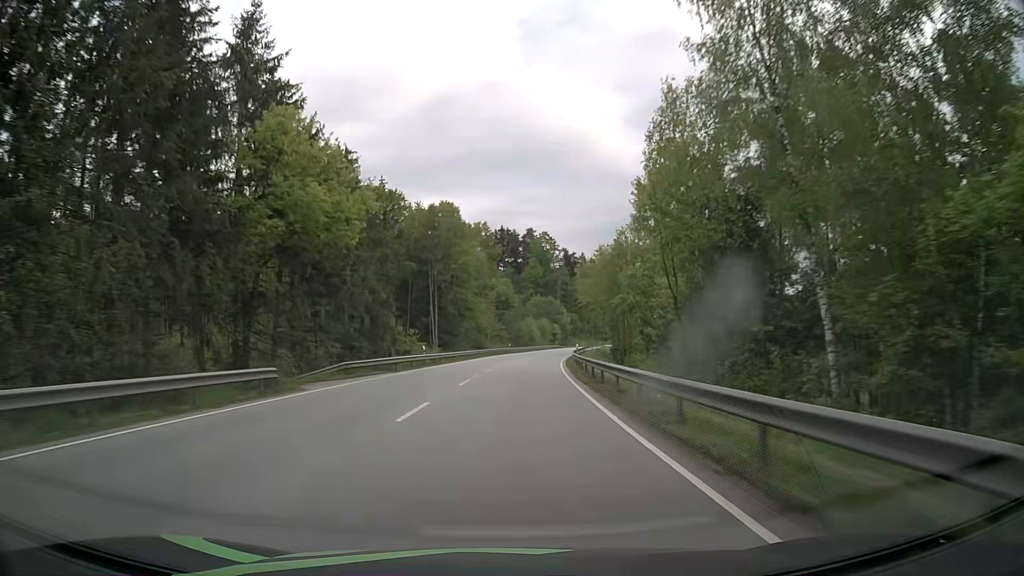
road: primary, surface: asphalt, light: Day
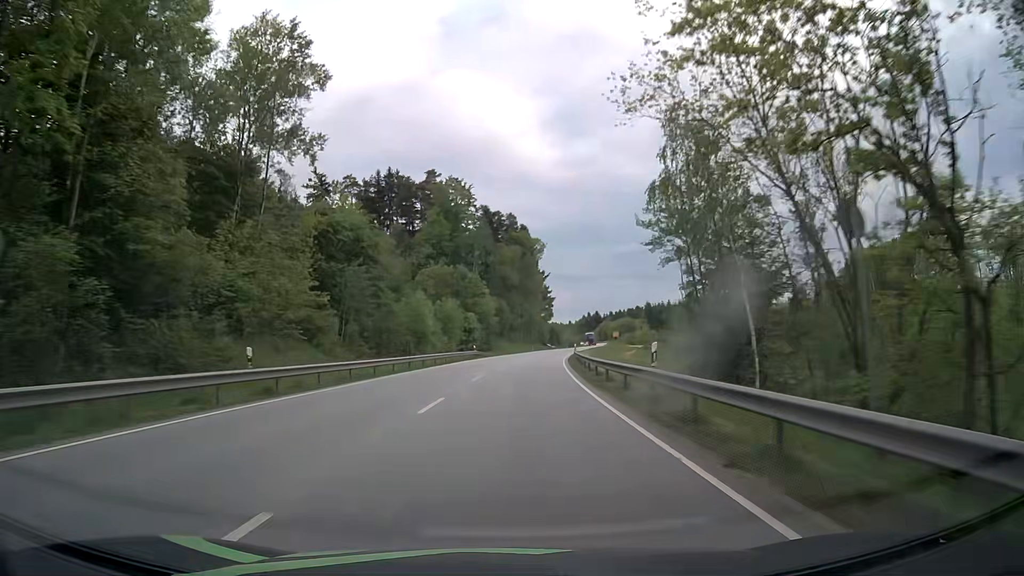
(+4.8, +76.5) m; +7°
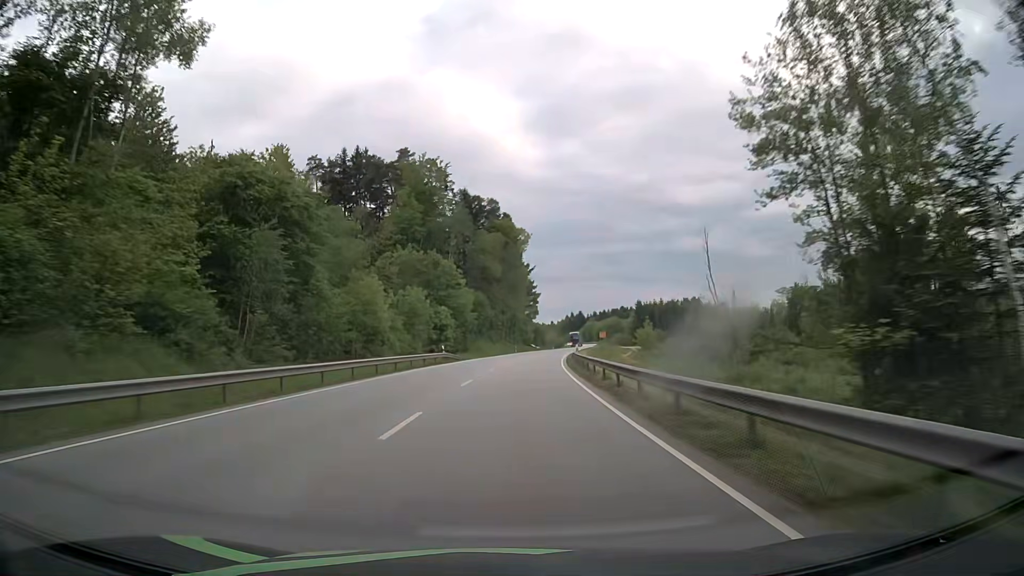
(+0.3, +15.5) m; +2°
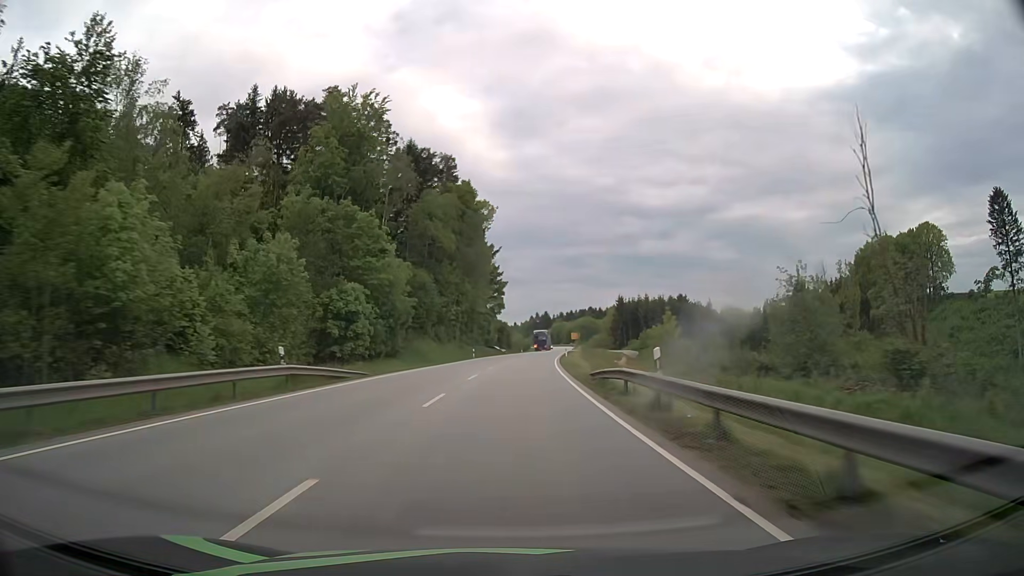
(+0.9, +31.1) m; +3°
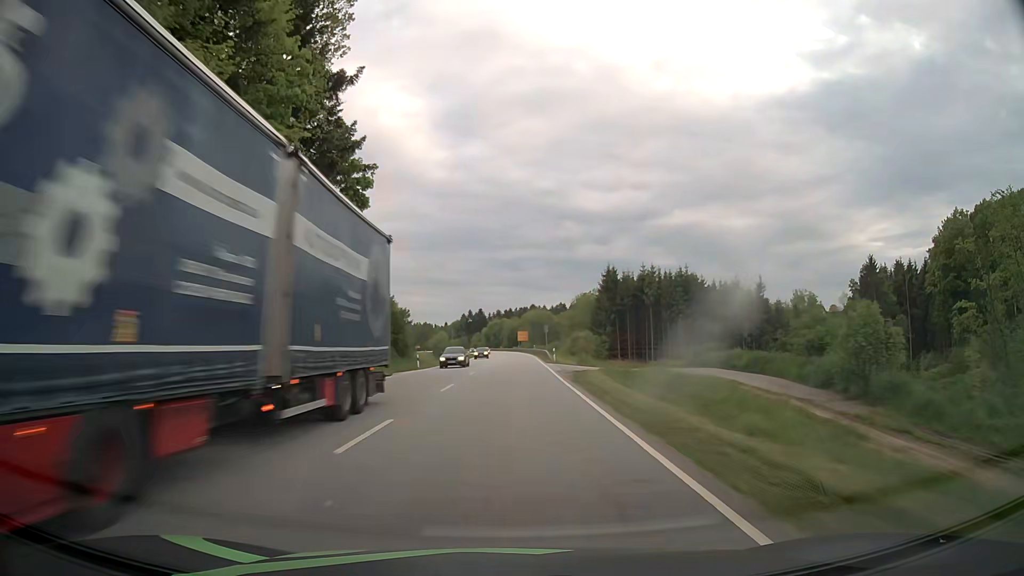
(+4.5, +78.3) m; +6°
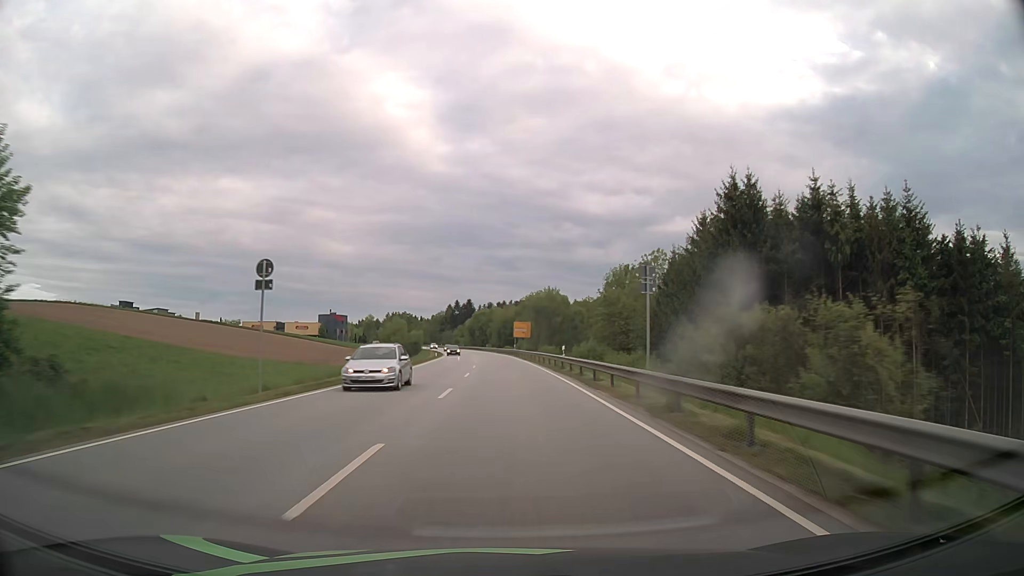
(+0.5, +63.1) m; +1°
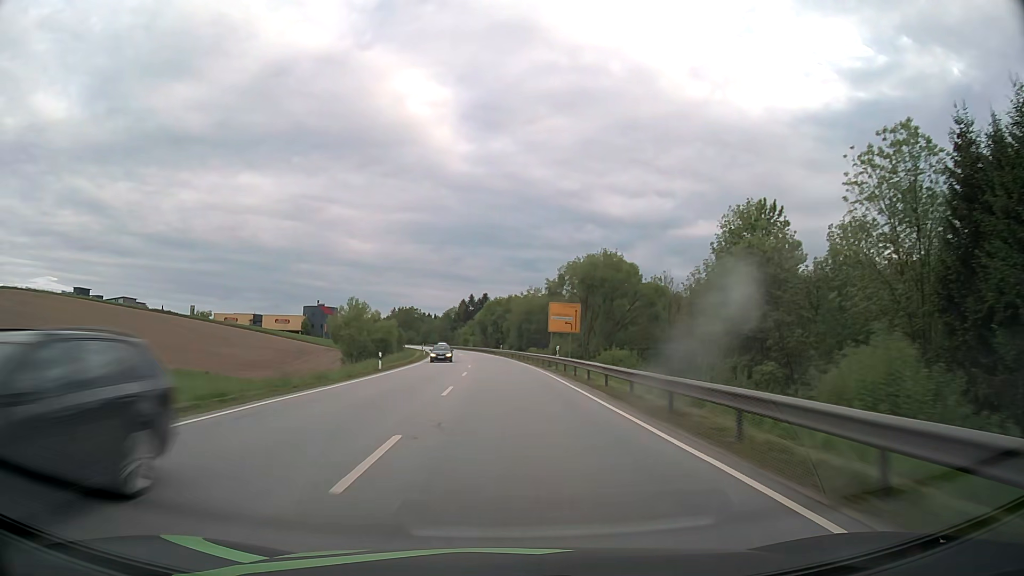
(-0.6, +47.4) m; -2°
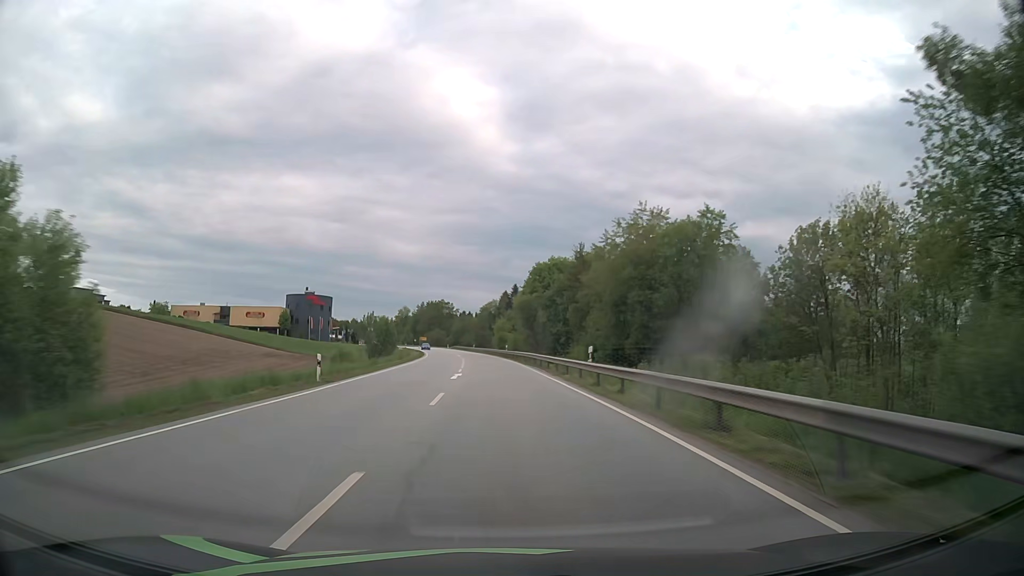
(-1.8, +63.1) m; -4°
(0, +10) (0, +20) (-1, +30) (-1, +40) (-2, +50) (-2, +60) (-3, +70) (-4, +80) (-5, +90) (-6, +100) m
